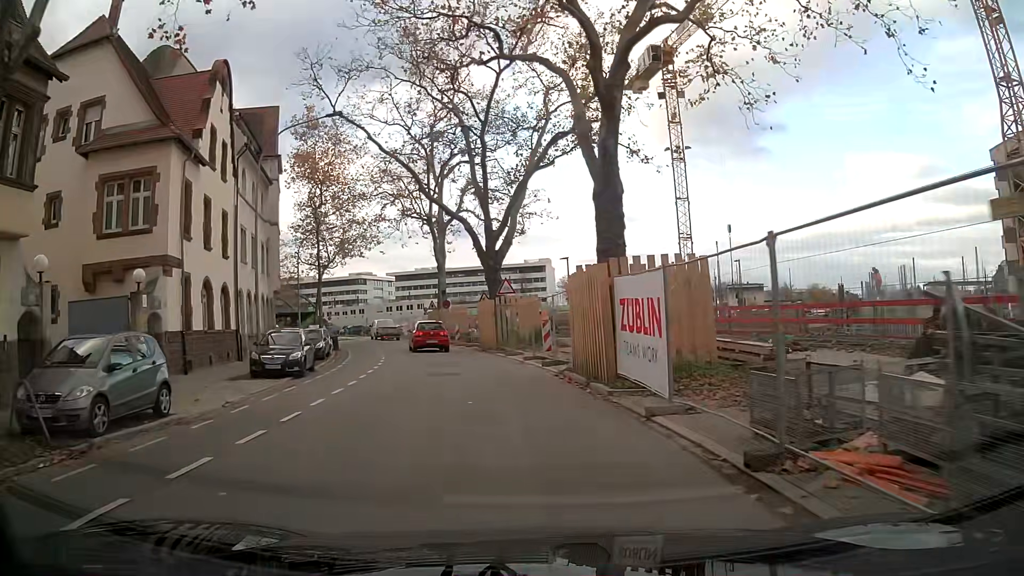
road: tertiary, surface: asphalt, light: Day
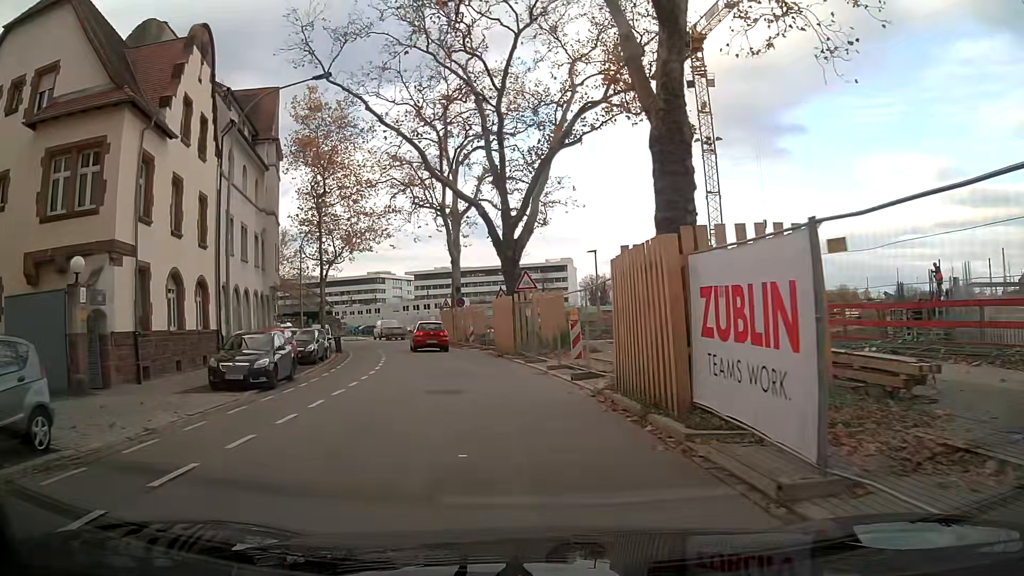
(-0.1, +4.4) m; -2°
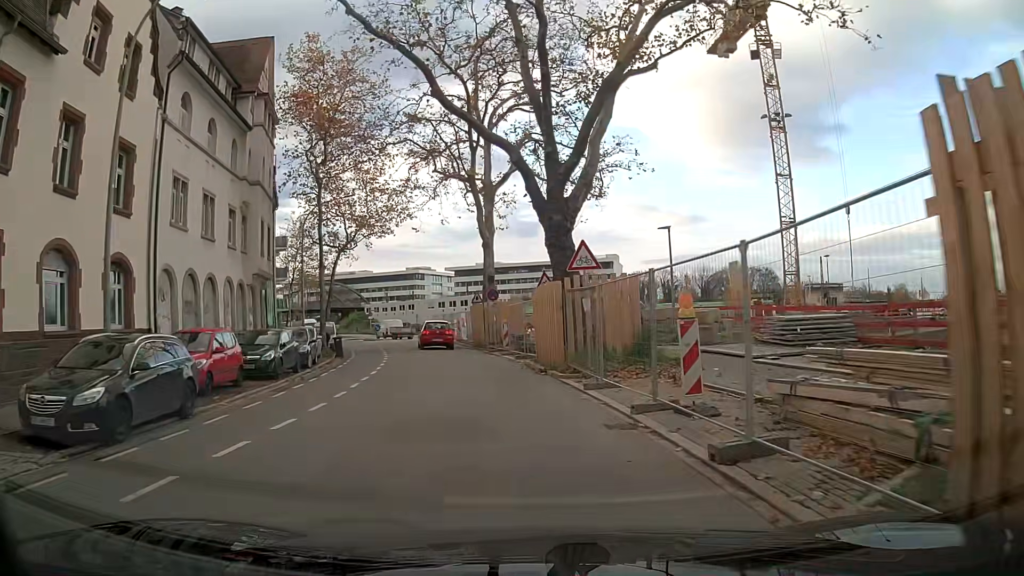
(-0.3, +9.0) m; -4°
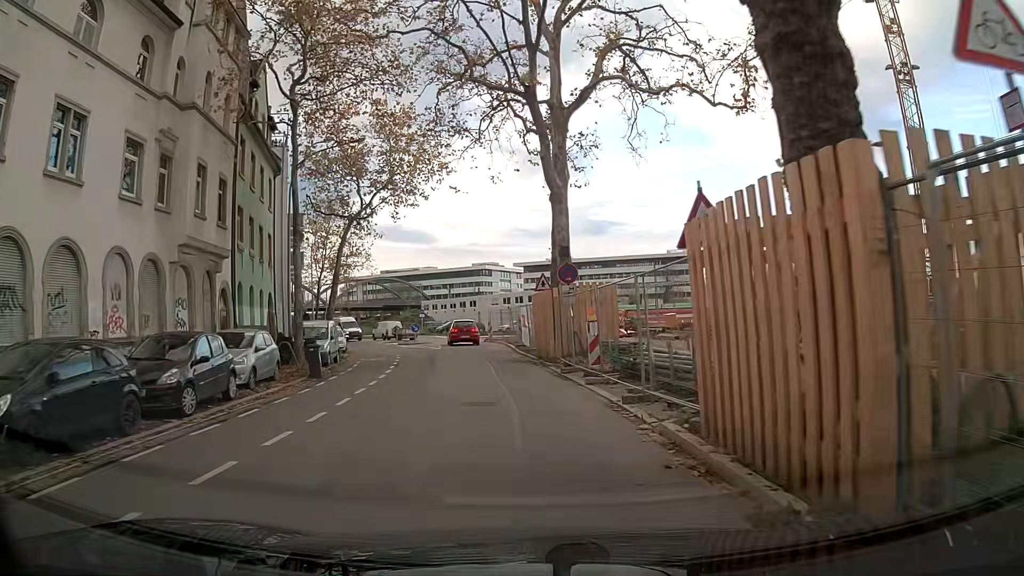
(-0.7, +13.6) m; -5°
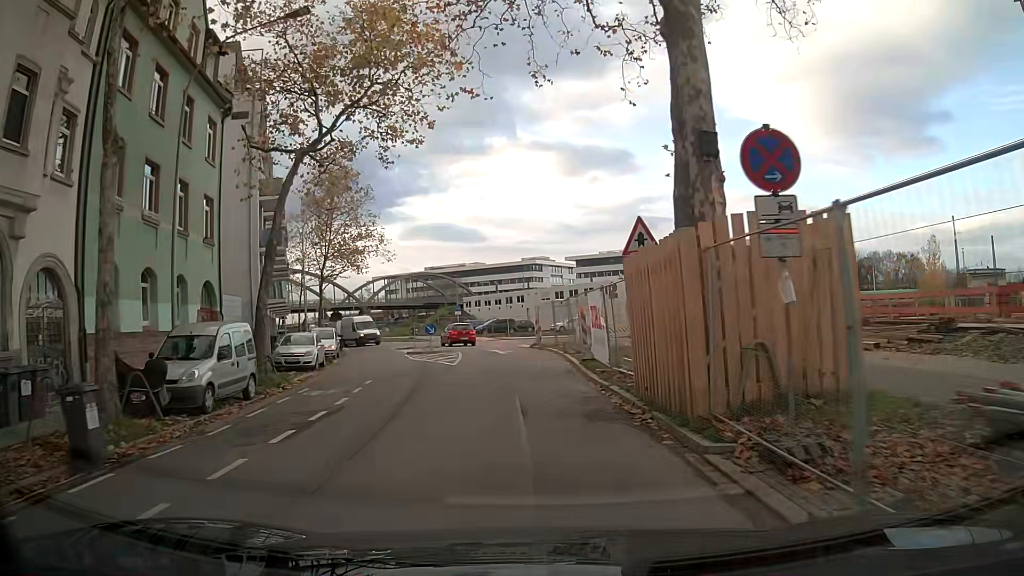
(-0.4, +13.8) m; -4°
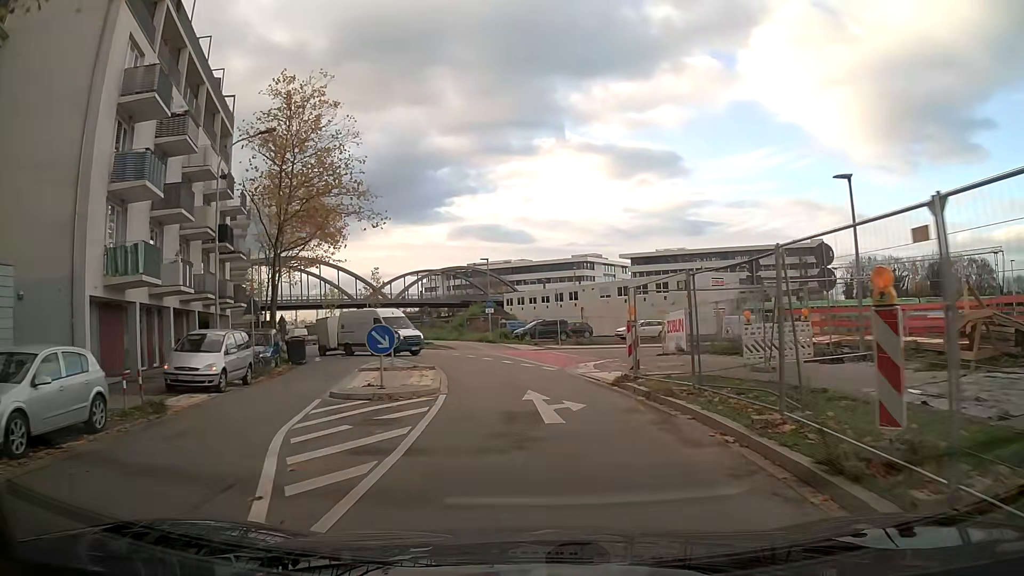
(-0.8, +18.5) m; -5°
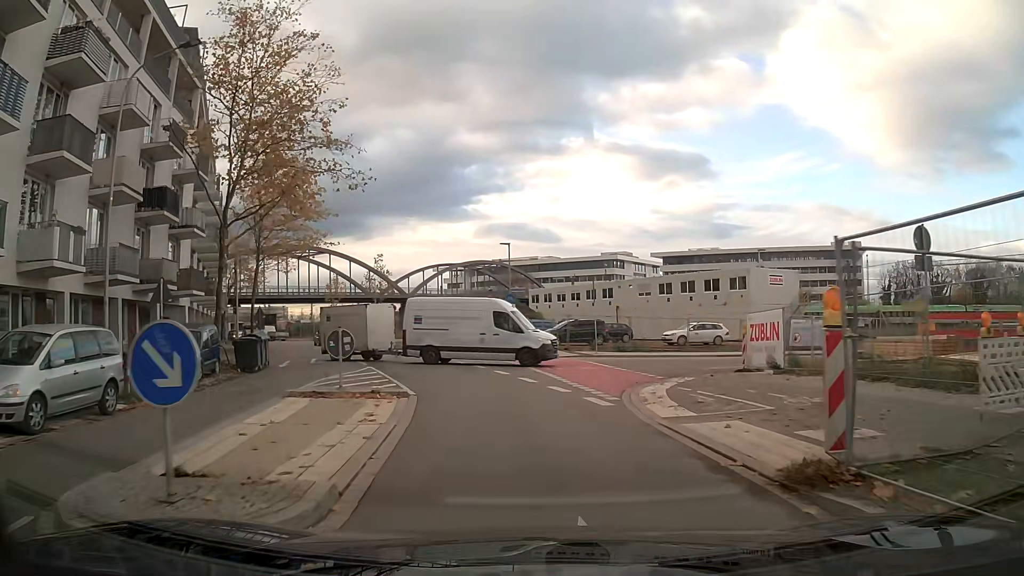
(-0.2, +9.0) m; -2°
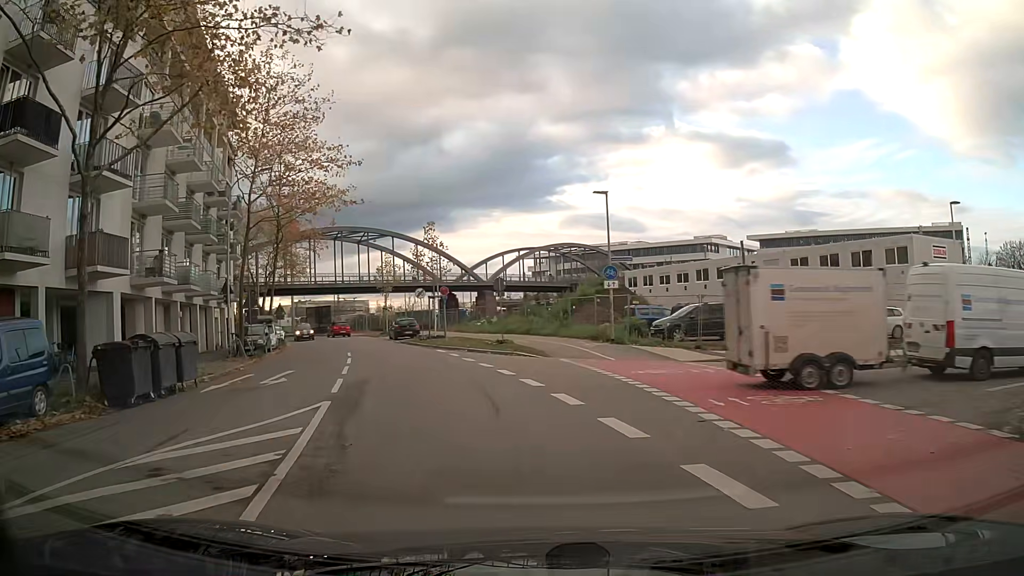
(-0.8, +13.3) m; -8°
(-1, +10) (-2, +20) (-5, +30) (-7, +39) (-10, +49) (-14, +58) (-18, +67) (-24, +75) (-30, +83) (-37, +91) m
